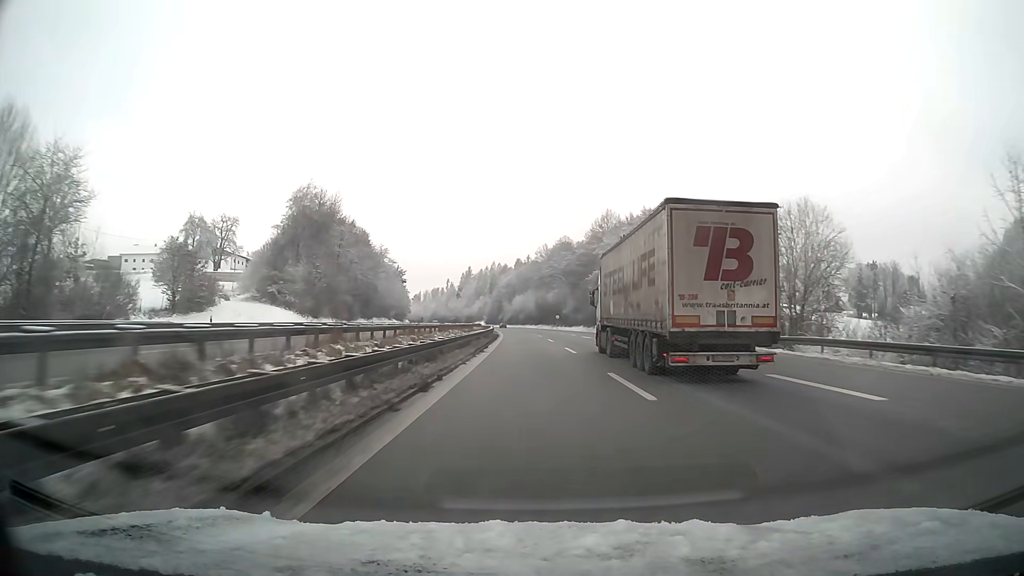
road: motorway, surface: asphalt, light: Day
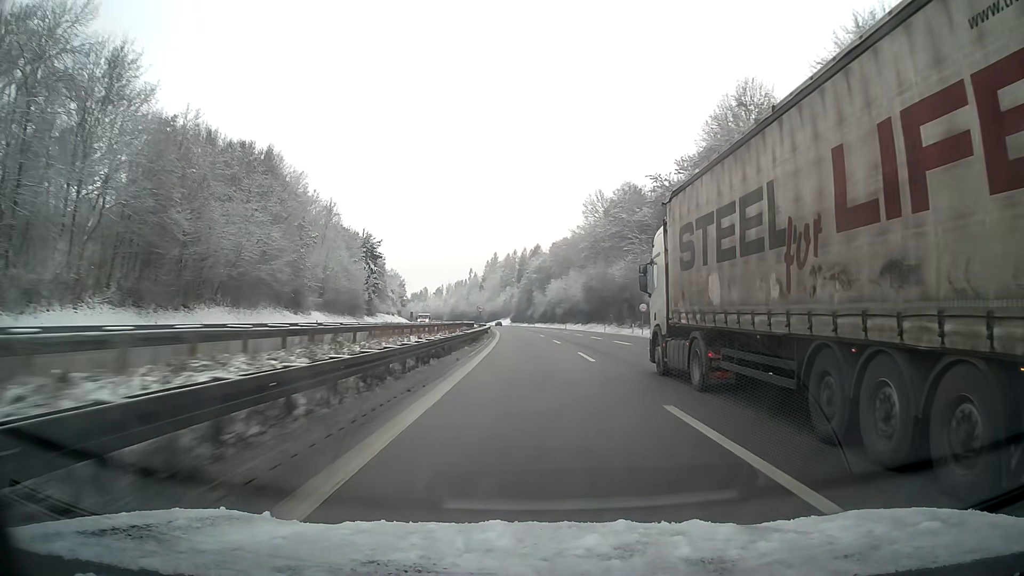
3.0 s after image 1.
(-2.0, +79.2) m; -3°
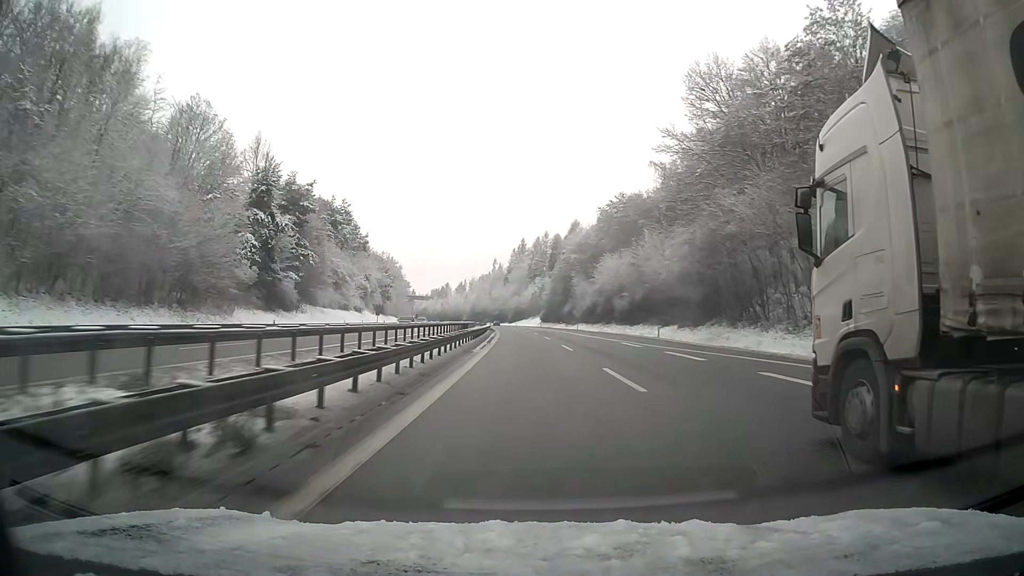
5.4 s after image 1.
(-1.4, +63.4) m; -3°
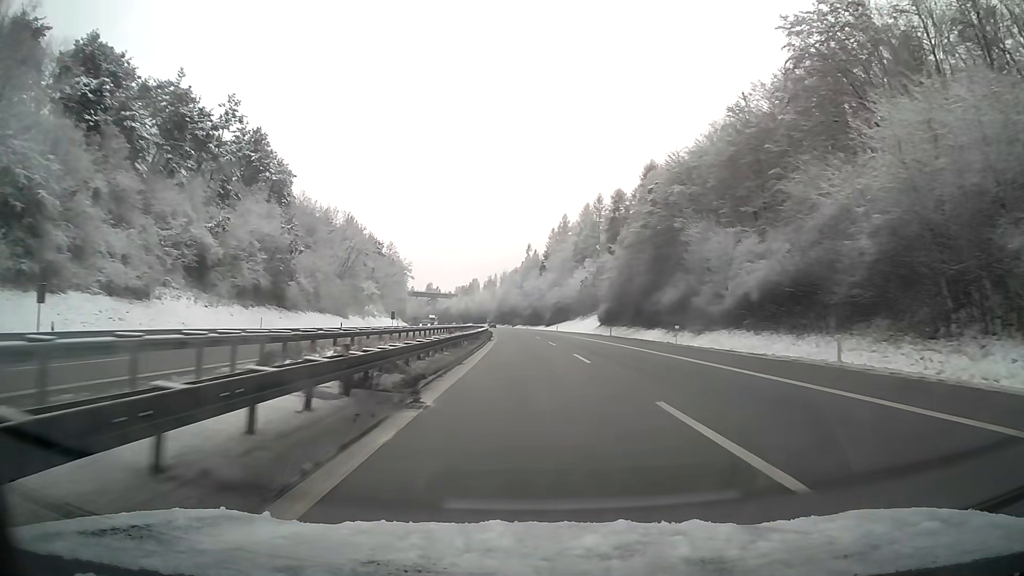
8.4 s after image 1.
(-2.5, +79.1) m; -3°
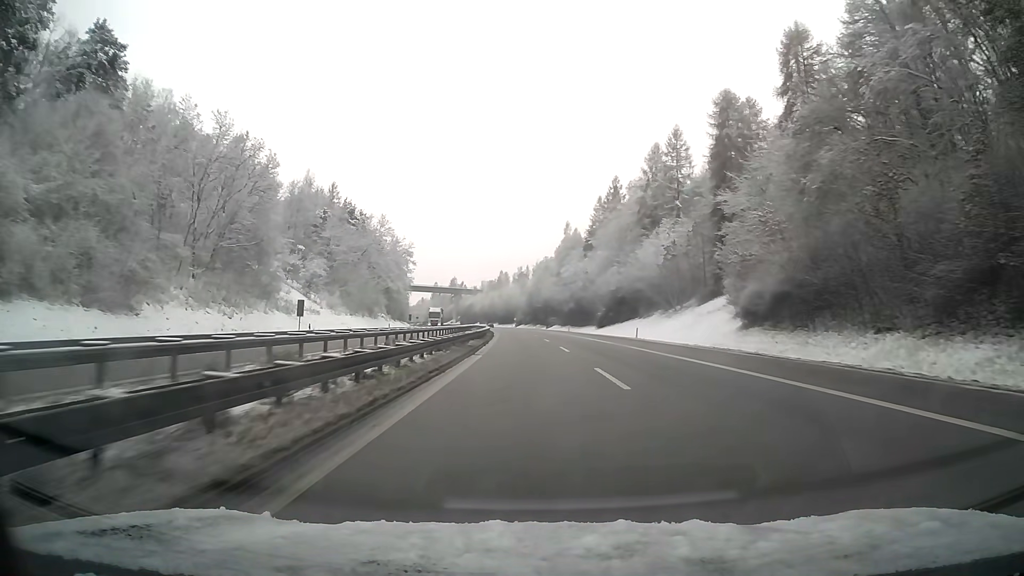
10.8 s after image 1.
(-1.7, +63.4) m; -3°
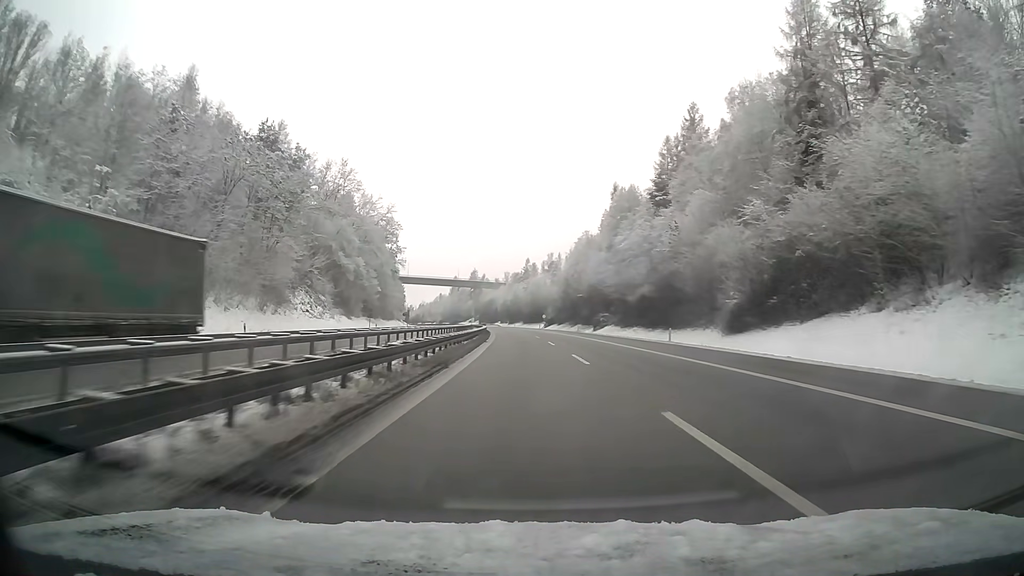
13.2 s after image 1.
(-1.4, +63.4) m; -2°
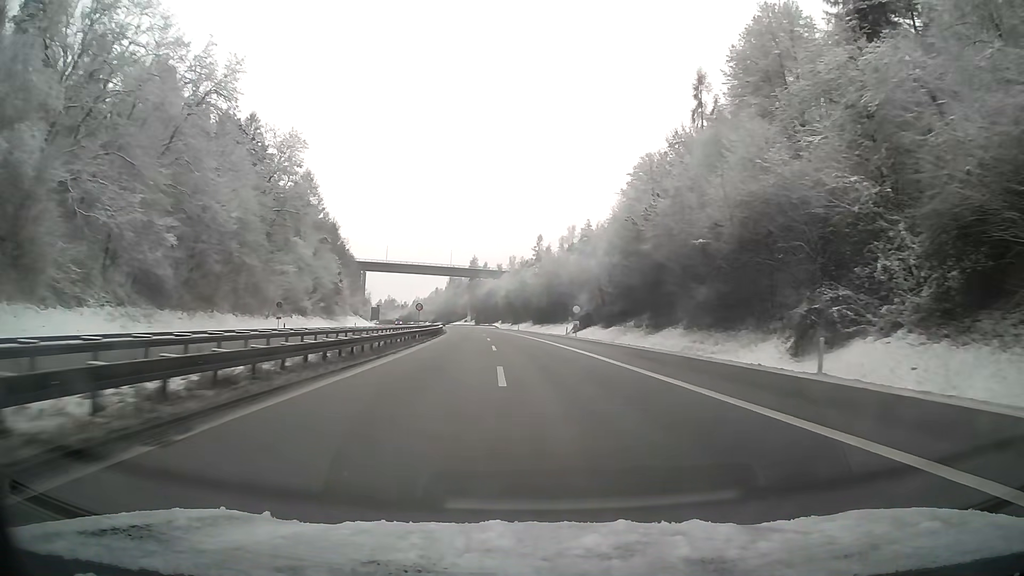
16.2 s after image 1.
(-0.8, +79.2) m; -1°
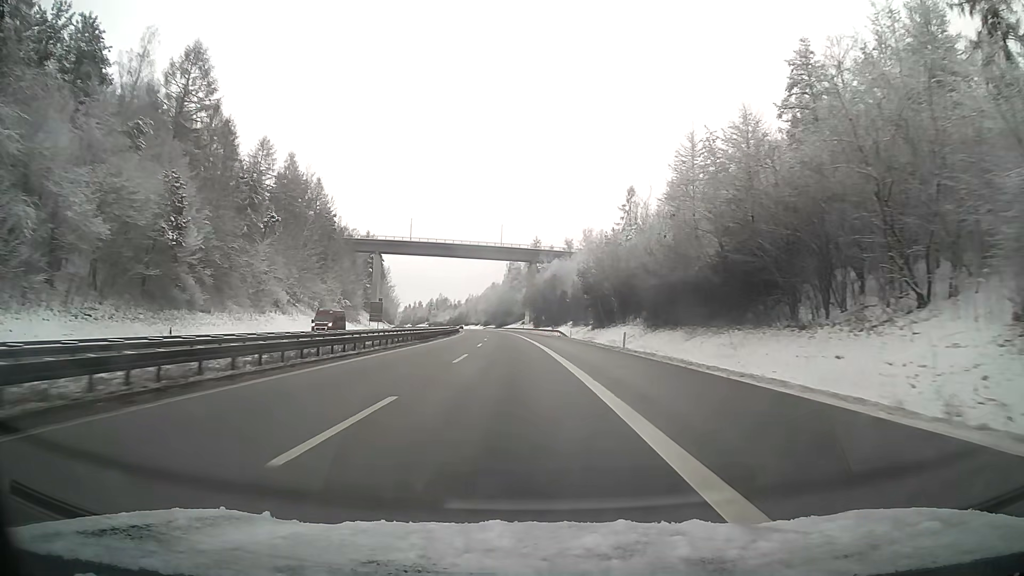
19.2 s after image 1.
(-3.9, +79.9) m; -6°
